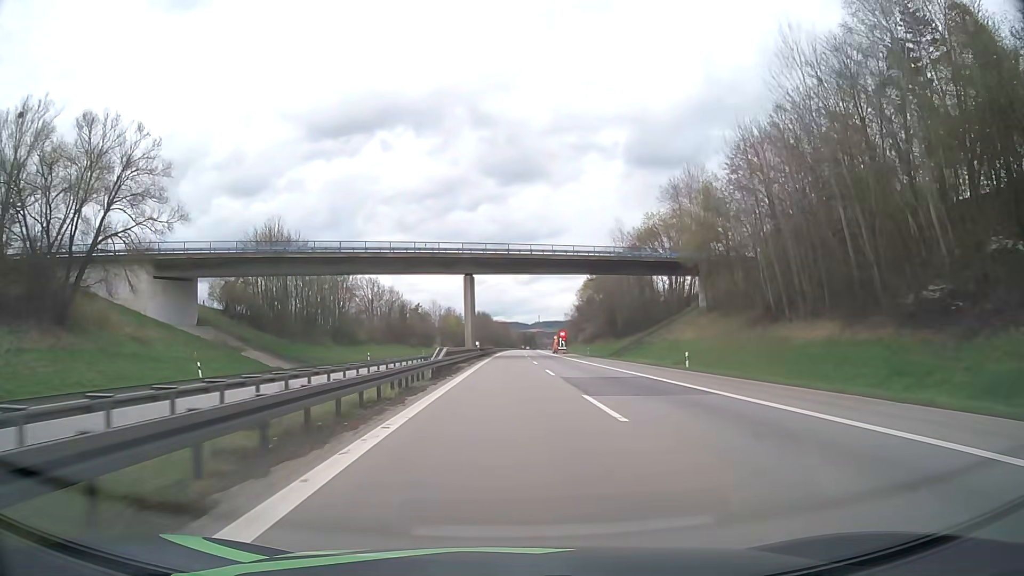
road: motorway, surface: asphalt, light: Day
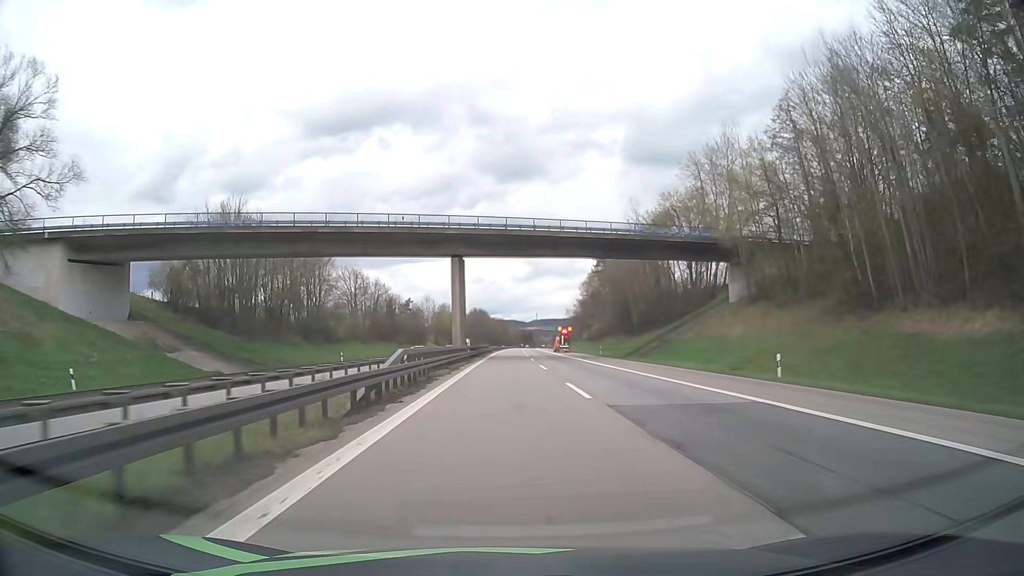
(0.0, +13.5) m; 0°
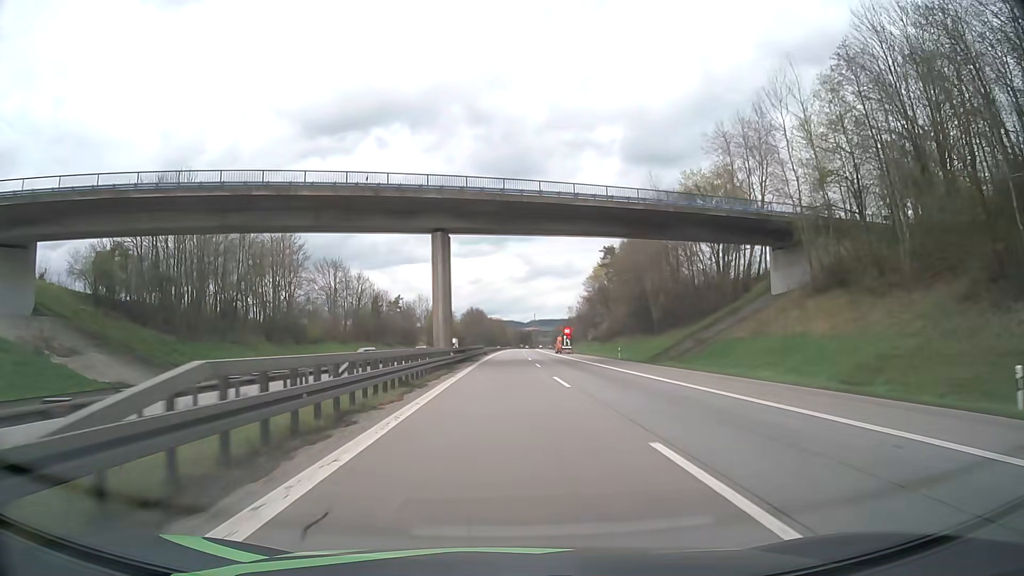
(0.0, +13.5) m; 0°
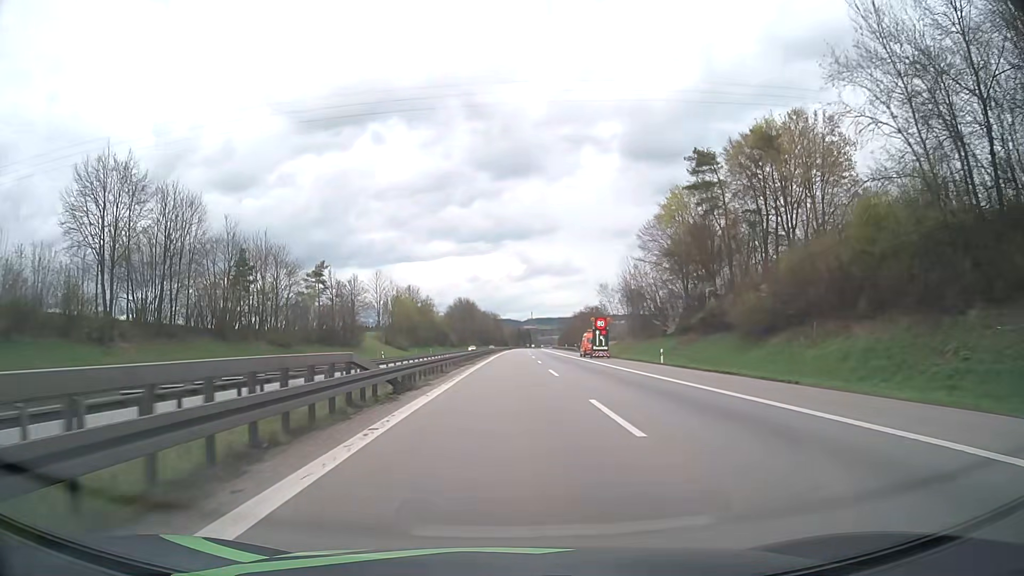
(+0.3, +65.9) m; 0°
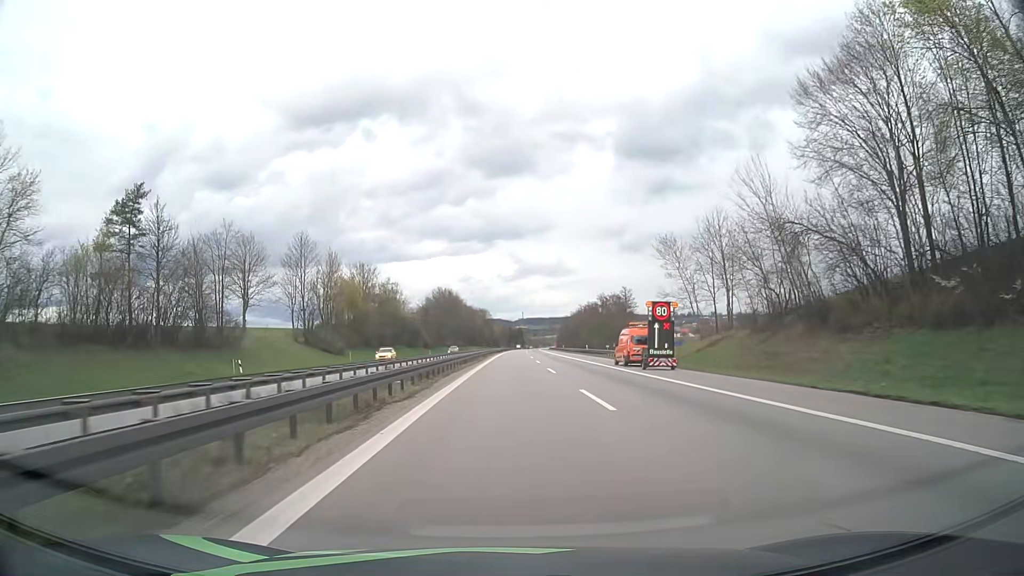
(+0.4, +50.6) m; +1°
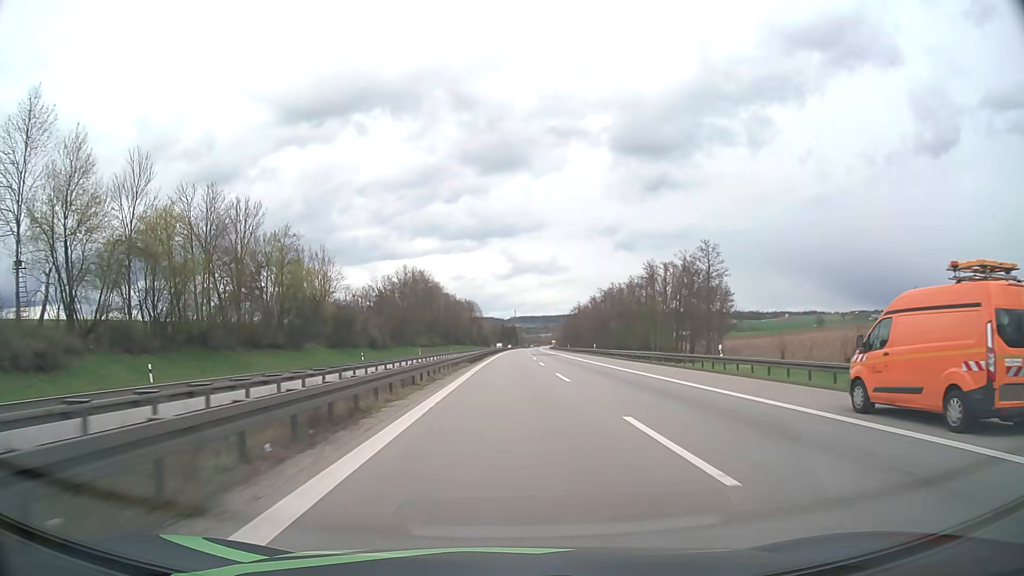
(+0.6, +62.1) m; +1°
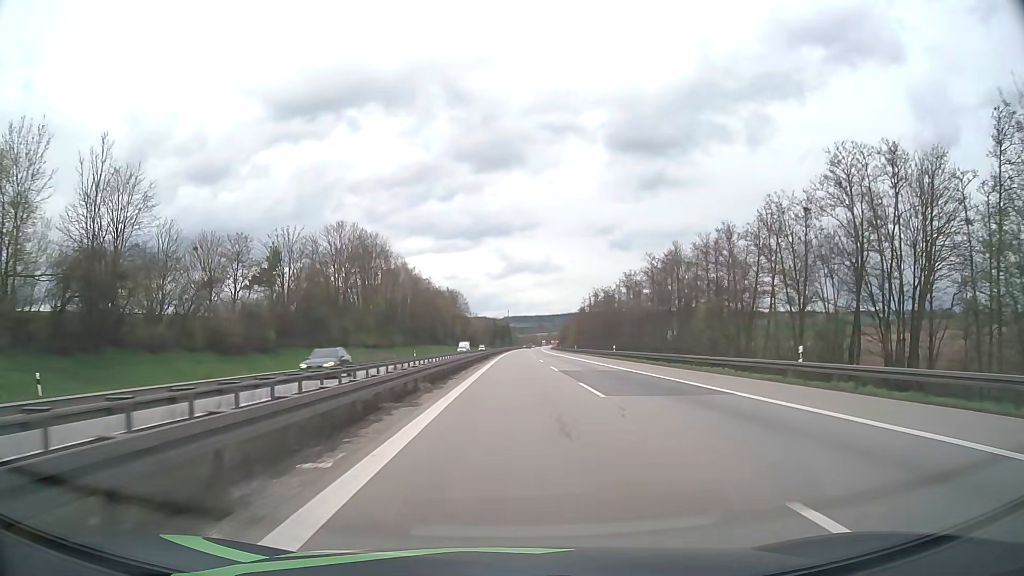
(+0.3, +61.5) m; +1°
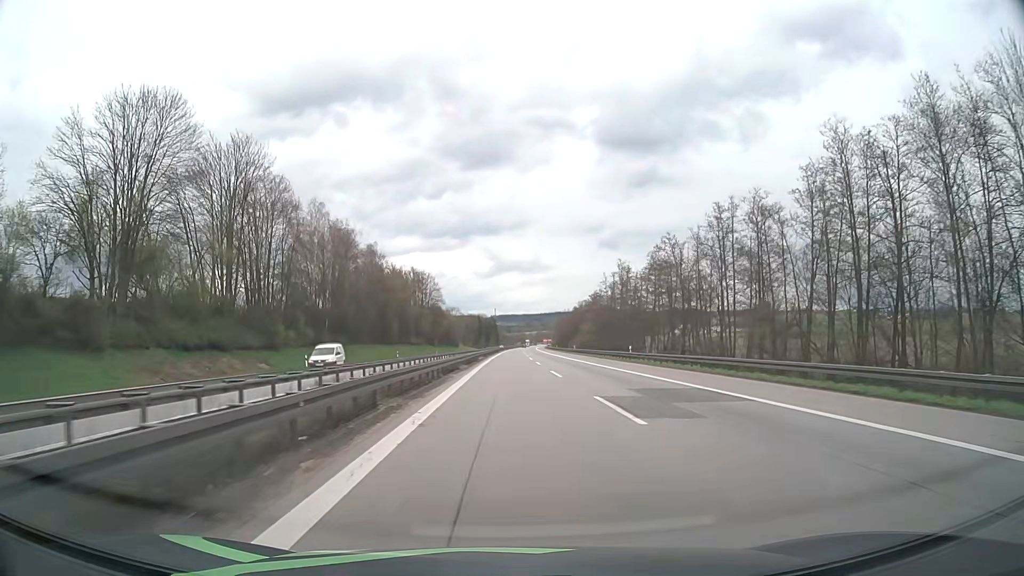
(+0.7, +61.5) m; +1°
(0, +10) (0, +20) (0, +30) (0, +40) (0, +50) (0, +60) (0, +70) (0, +80) (0, +90) (+1, +100) m
